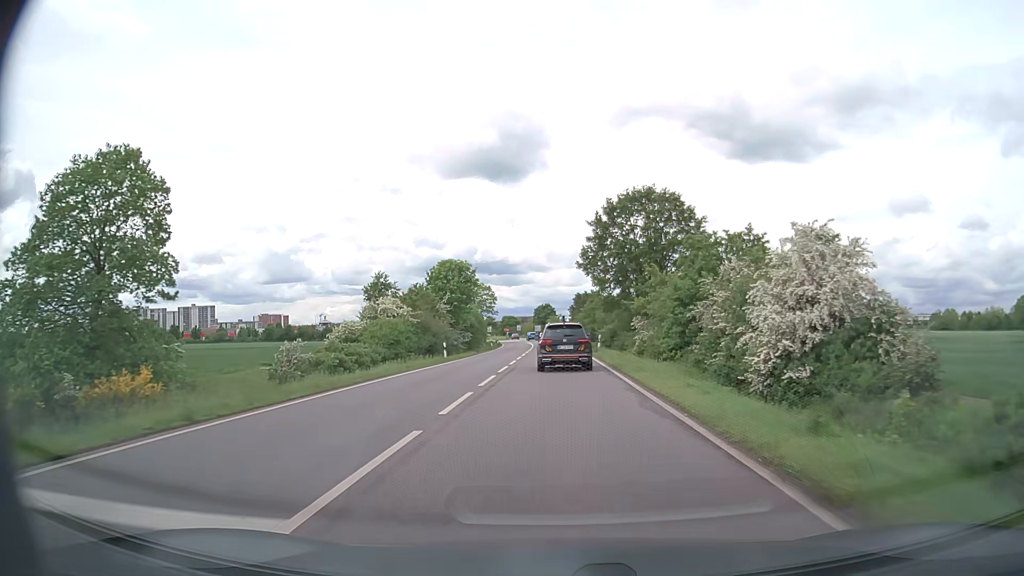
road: primary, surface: asphalt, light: Day
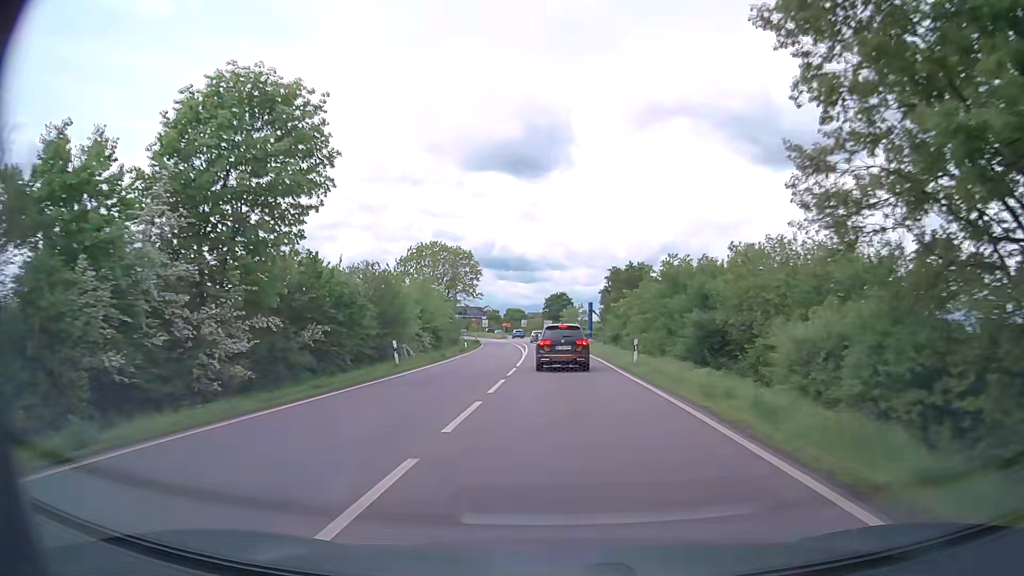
(-0.3, +50.5) m; -1°
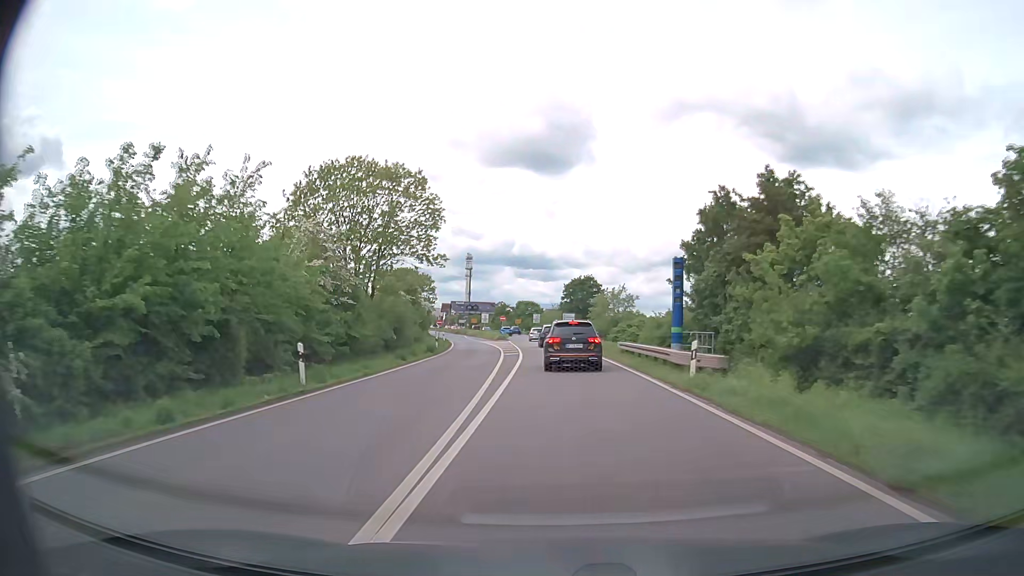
(-0.7, +39.4) m; -2°
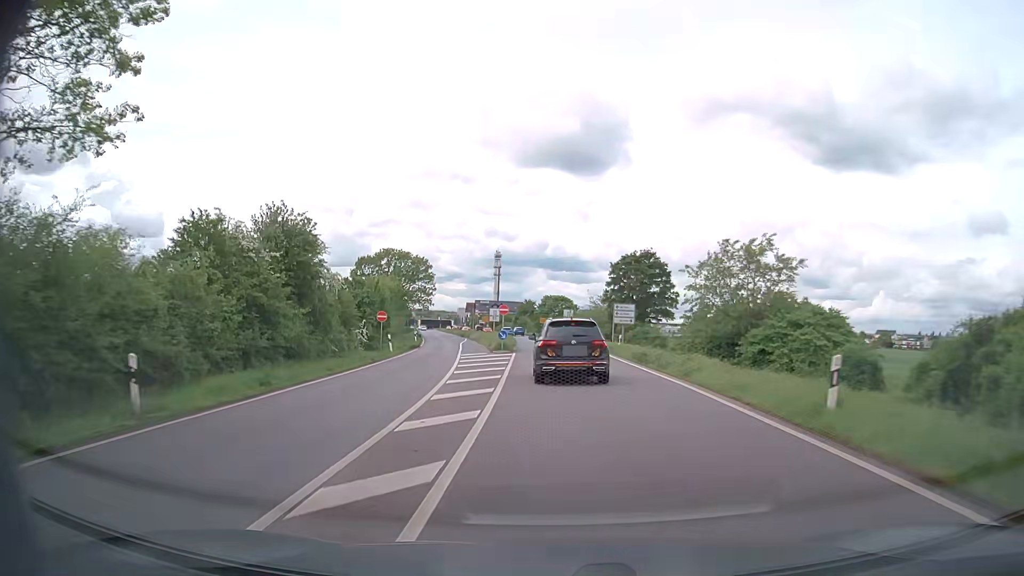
(-0.8, +36.2) m; -3°
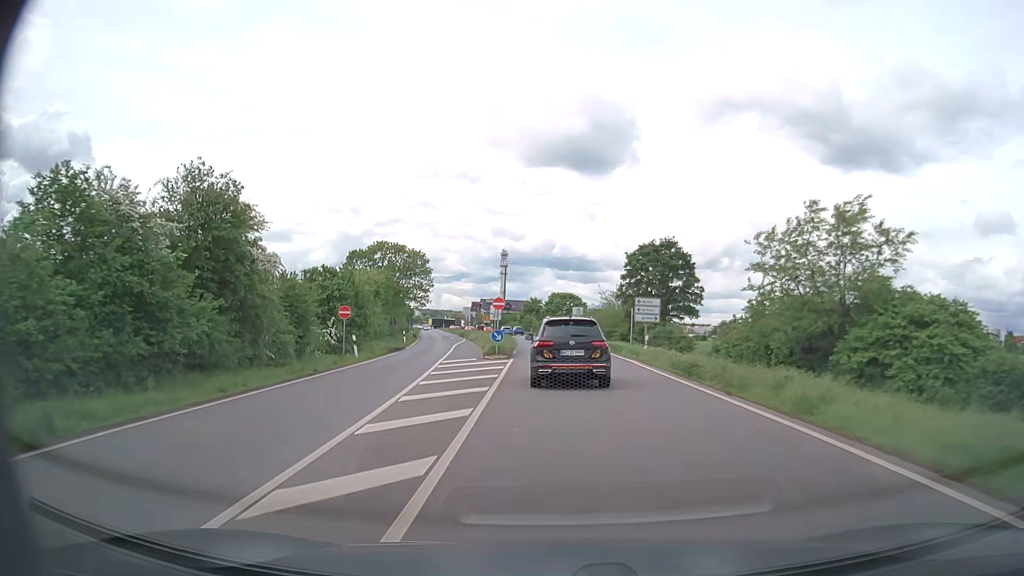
(0.0, +8.5) m; 0°
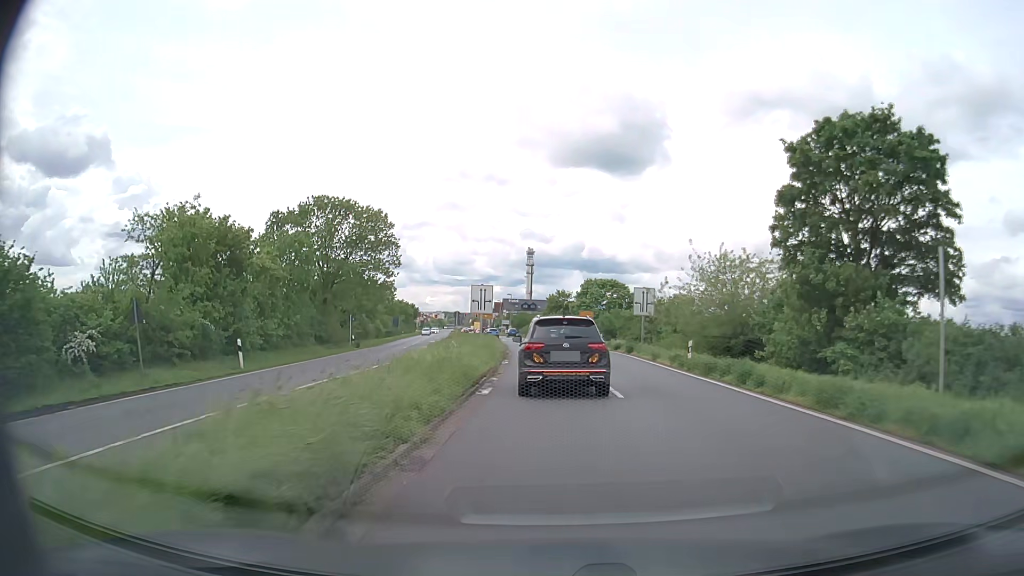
(-0.8, +37.5) m; -2°
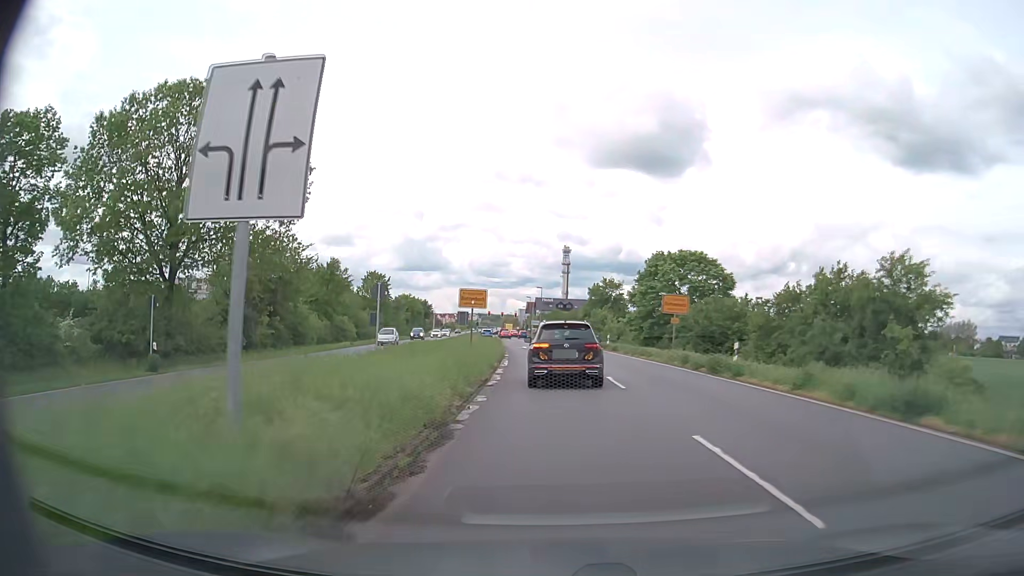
(-0.9, +32.9) m; -3°
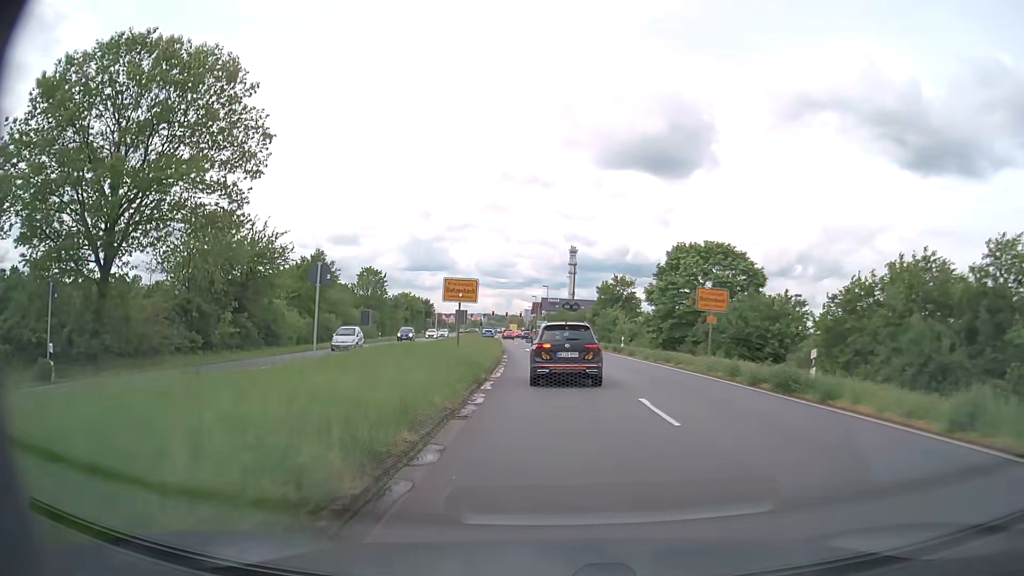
(0.0, +6.5) m; 0°
(0, +10) (0, +20) (-1, +30) (-1, +40) (-2, +50) (-3, +60) (-5, +70) (-7, +80) (-8, +89) (-9, +99) m
